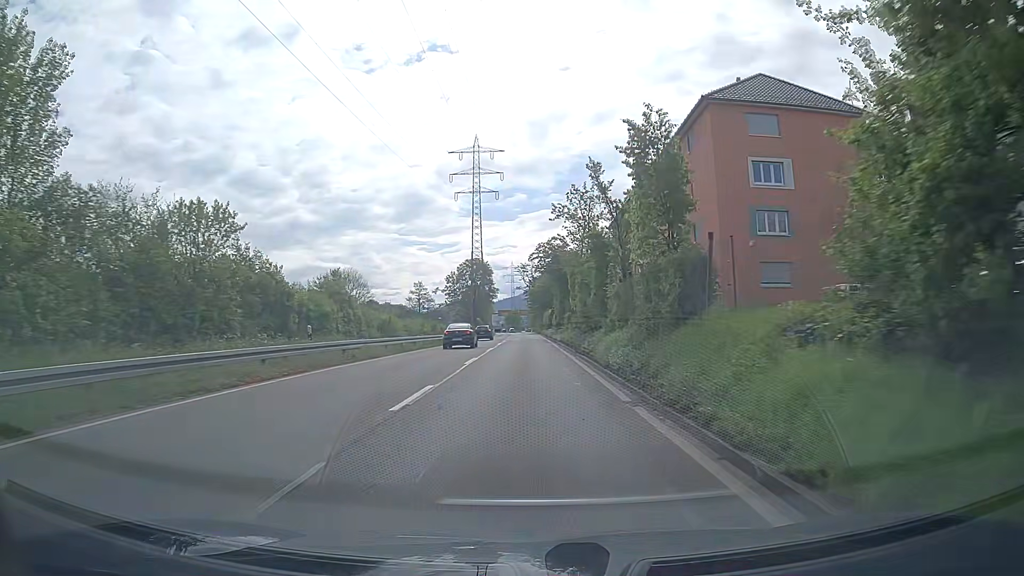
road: trunk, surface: asphalt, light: Day
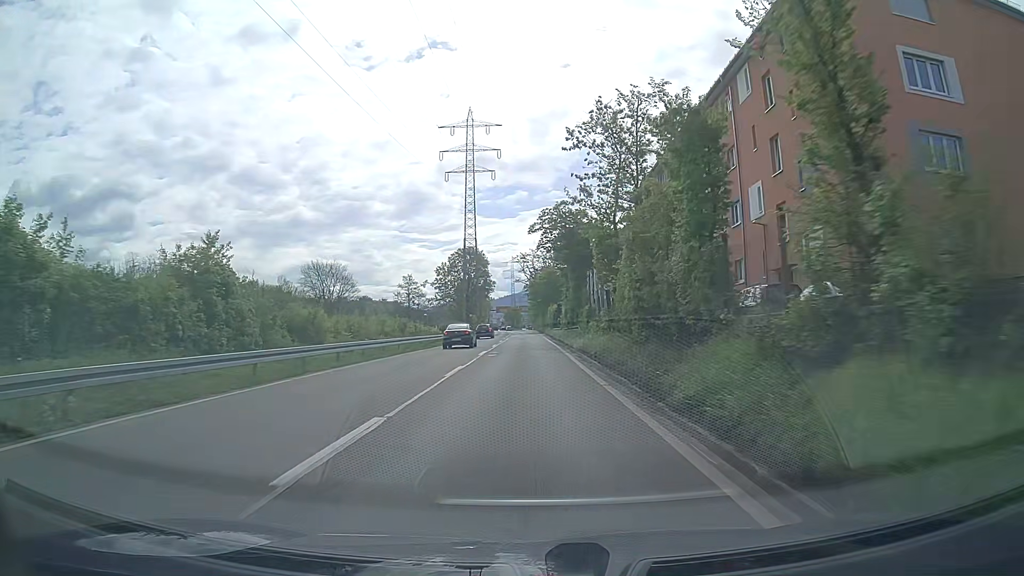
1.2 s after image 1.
(+0.1, +16.6) m; +1°
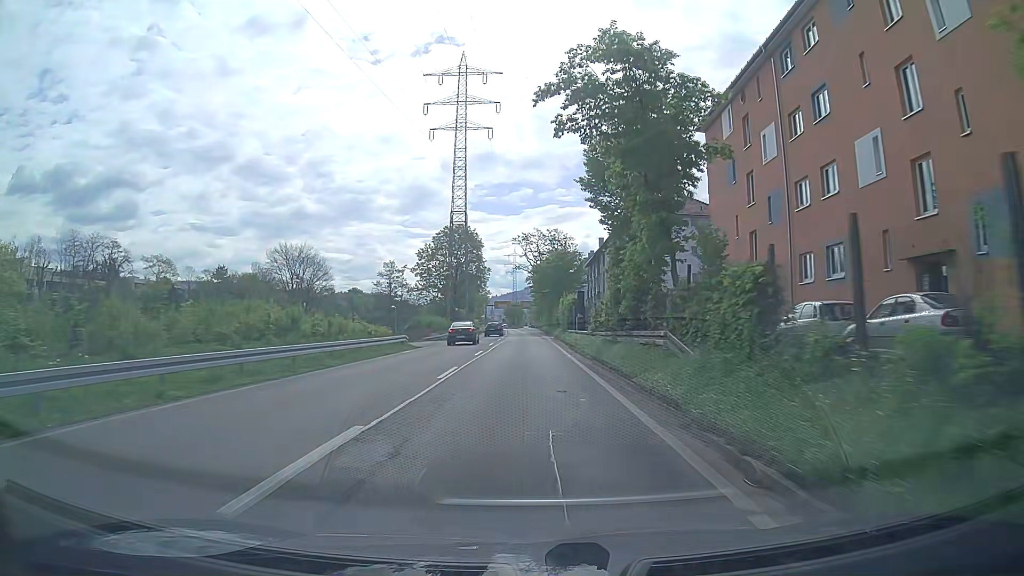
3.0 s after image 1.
(-0.4, +24.9) m; -1°
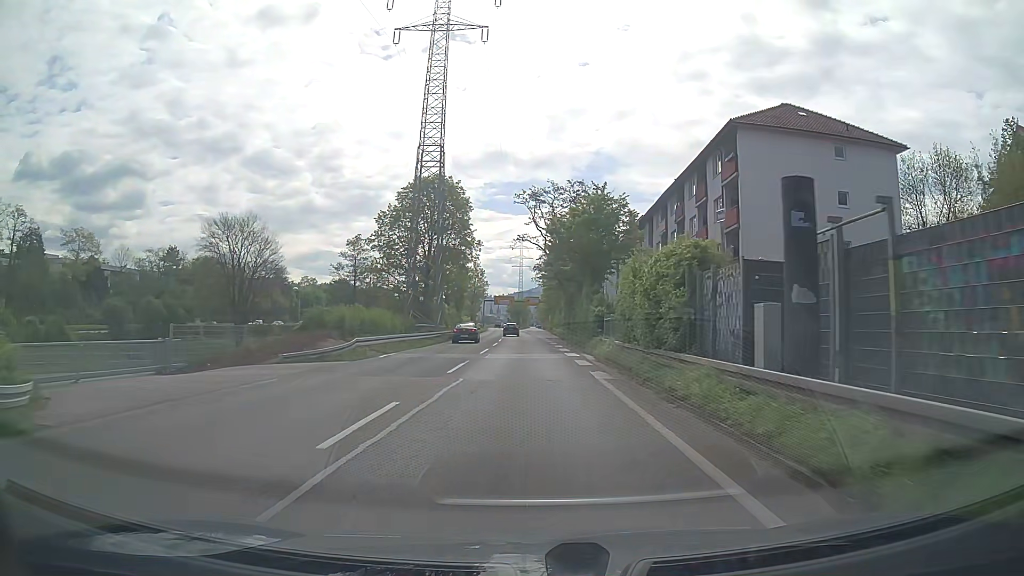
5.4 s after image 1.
(-0.2, +33.4) m; -1°
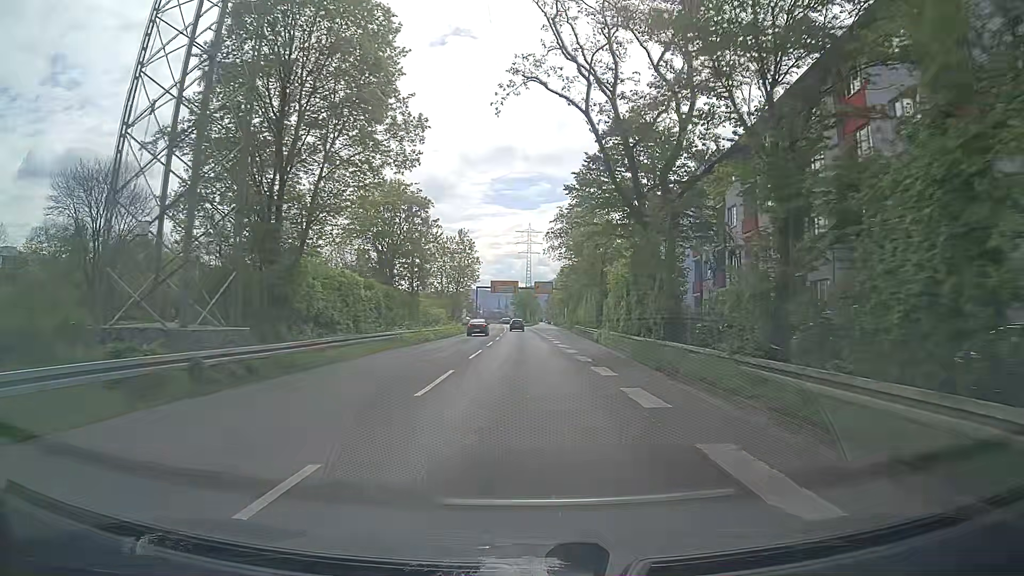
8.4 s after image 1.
(-0.2, +42.1) m; 0°
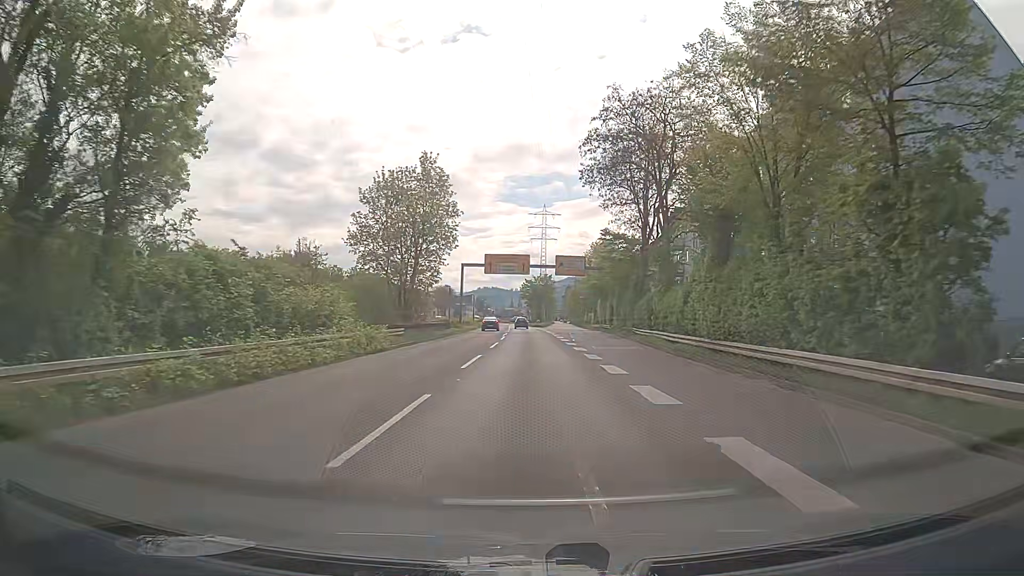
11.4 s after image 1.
(-0.7, +42.3) m; -2°
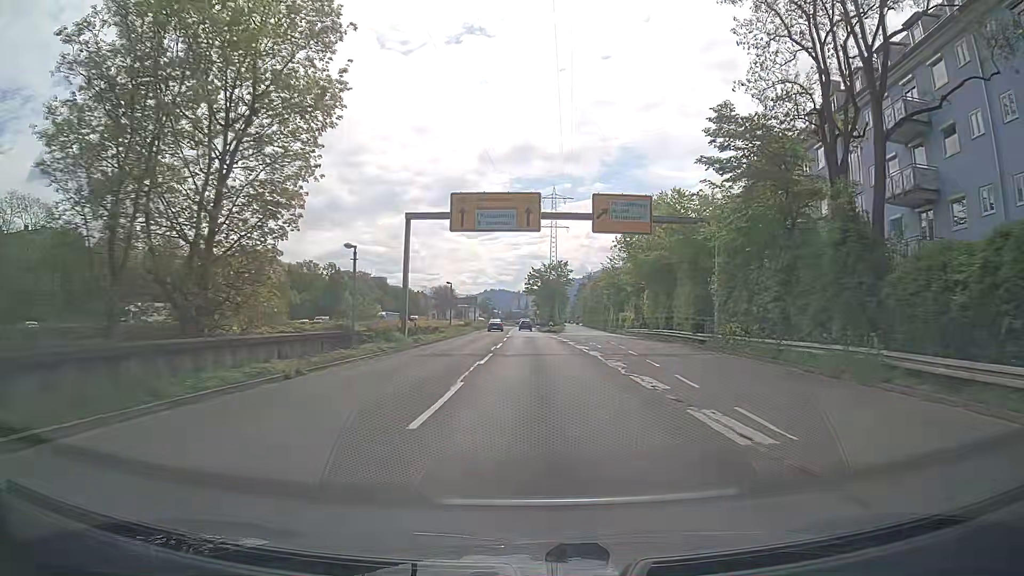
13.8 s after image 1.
(-0.2, +34.0) m; -1°
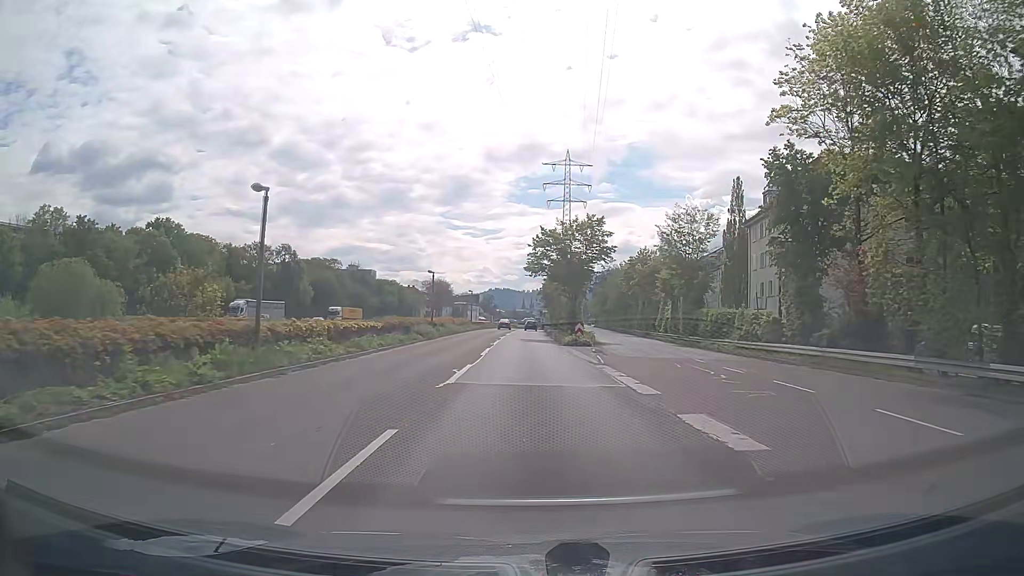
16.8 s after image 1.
(+0.1, +42.6) m; 0°
(0, +10) (0, +20) (0, +30) (0, +40) (0, +50) (0, +60) (0, +70) (0, +80) (0, +90) (0, +100) m
